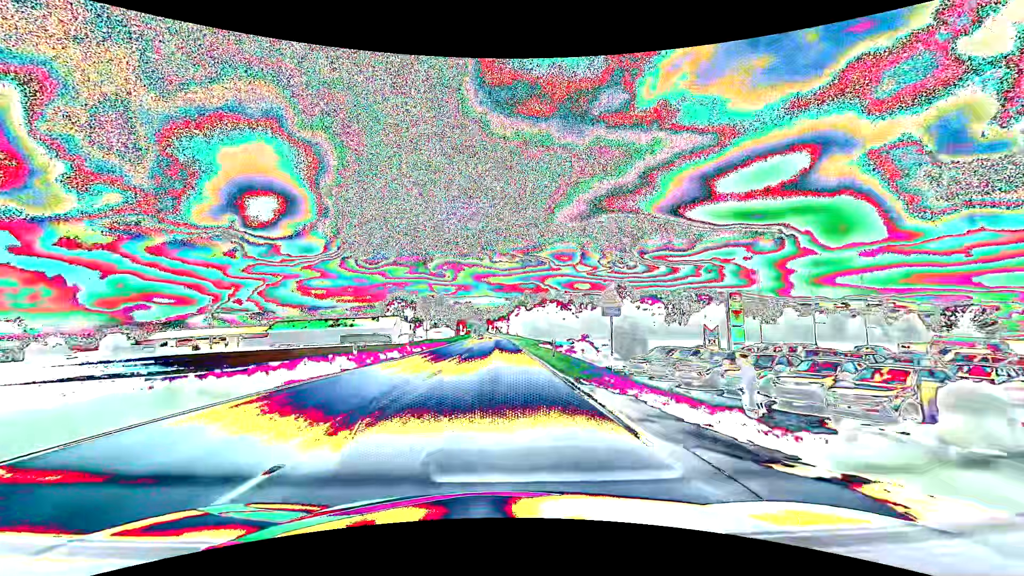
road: primary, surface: asphalt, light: Day
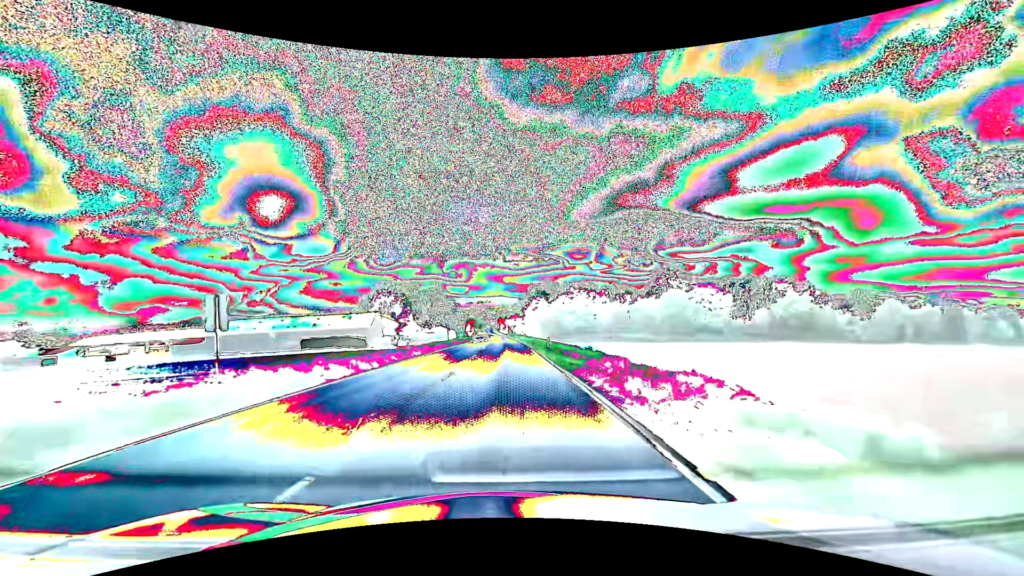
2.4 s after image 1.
(-0.5, +36.7) m; -1°
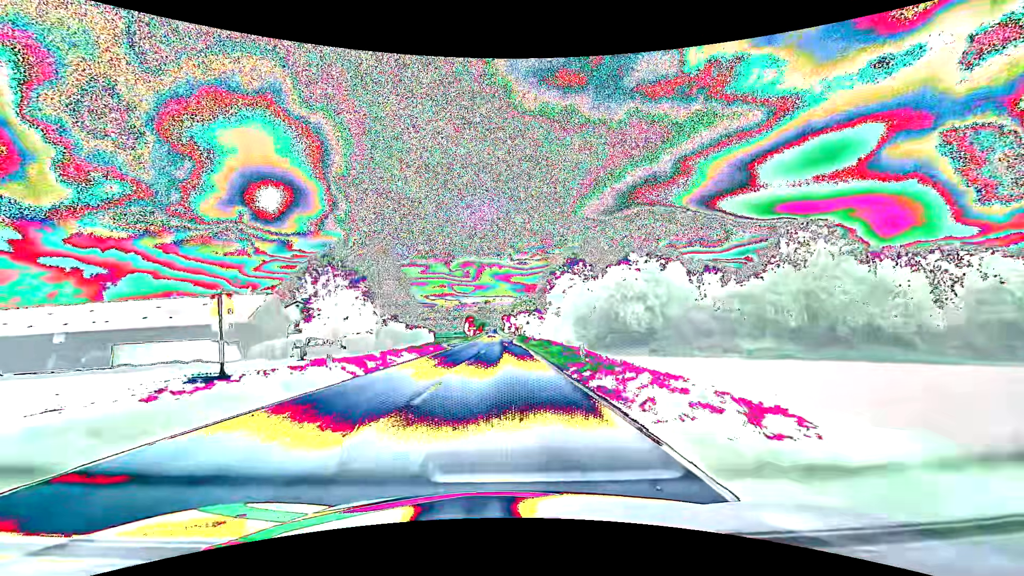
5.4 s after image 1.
(-0.3, +51.9) m; -1°
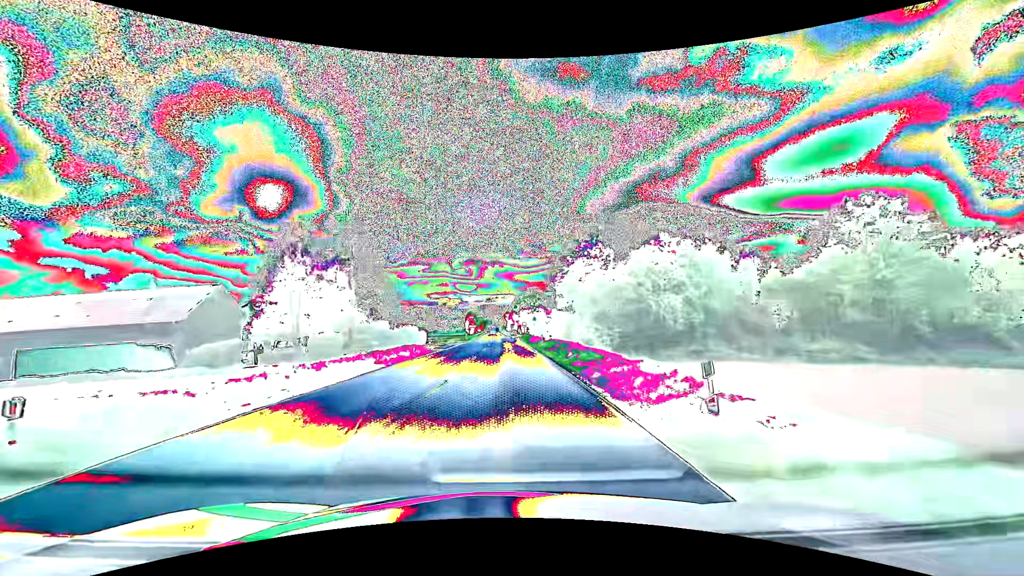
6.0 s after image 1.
(0.0, +11.3) m; 0°
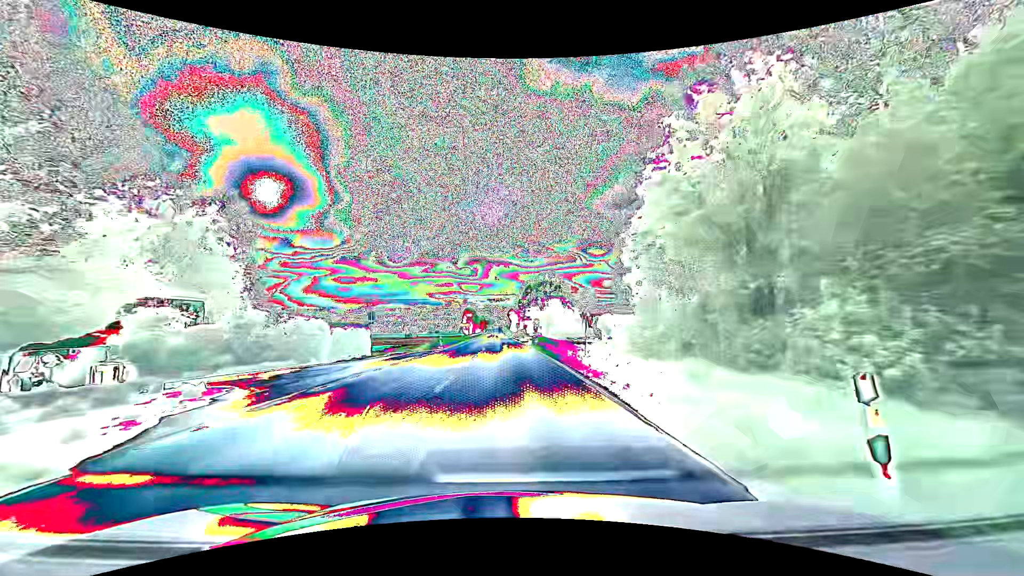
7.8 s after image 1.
(-0.2, +35.7) m; -1°
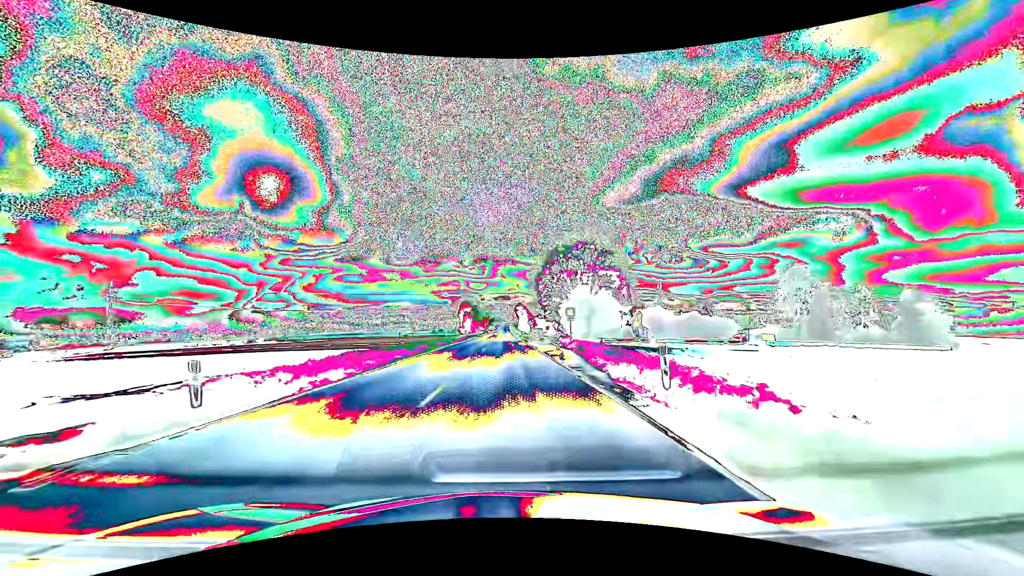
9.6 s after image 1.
(-0.2, +38.2) m; -1°
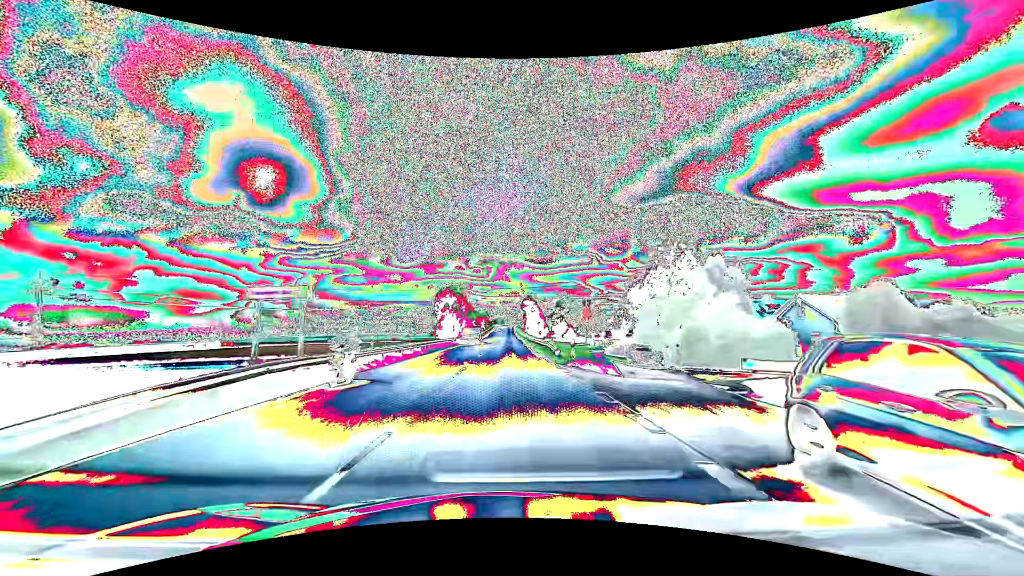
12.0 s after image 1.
(-0.5, +54.6) m; 0°
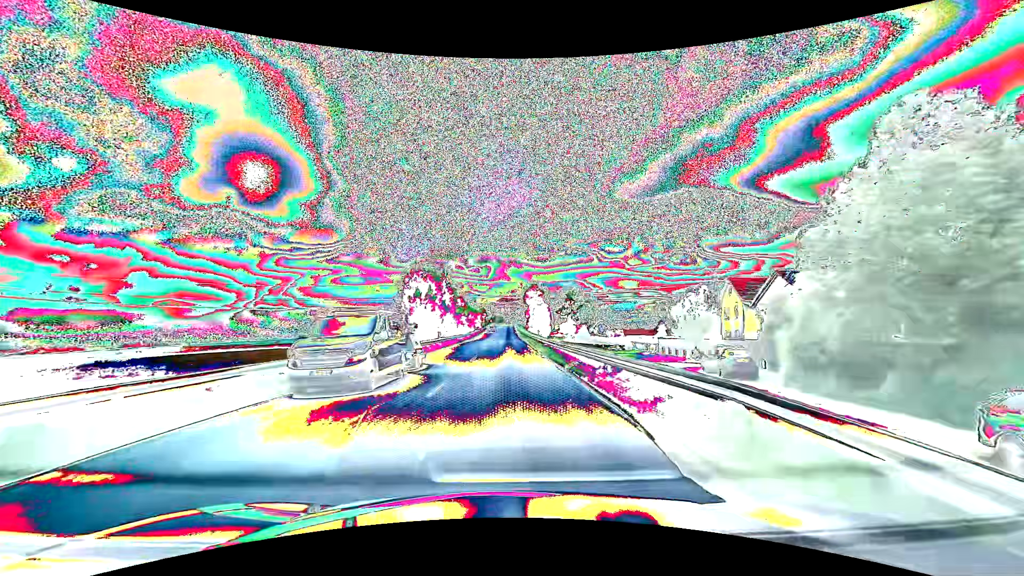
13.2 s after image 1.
(0.0, +28.8) m; 0°
(0, +10) (0, +20) (0, +30) (0, +40) (0, +50) (0, +60) (0, +70) (0, +80) (0, +90) (0, +100) m
